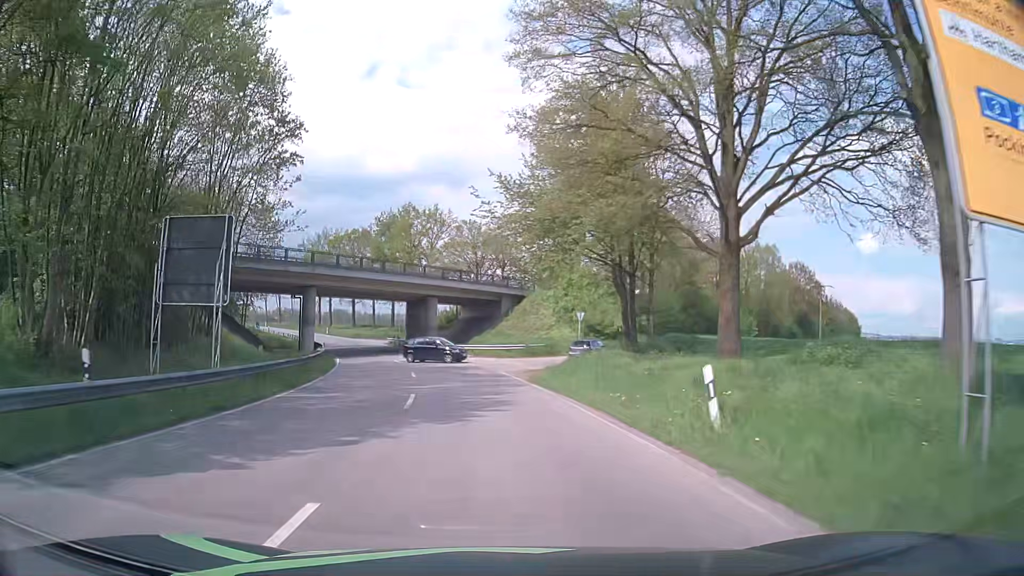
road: tertiary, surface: asphalt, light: Day
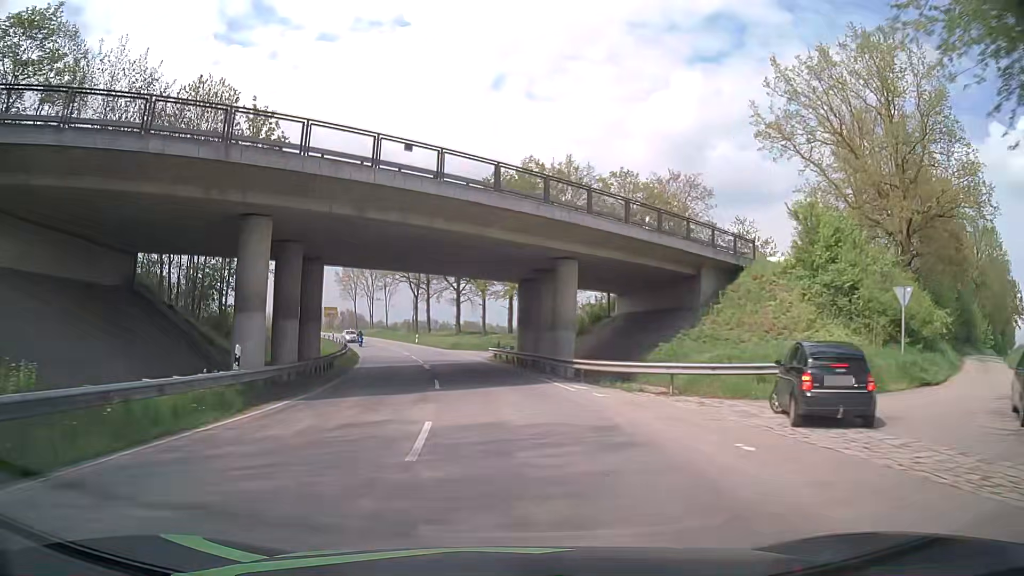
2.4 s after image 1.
(-3.2, +31.9) m; -11°
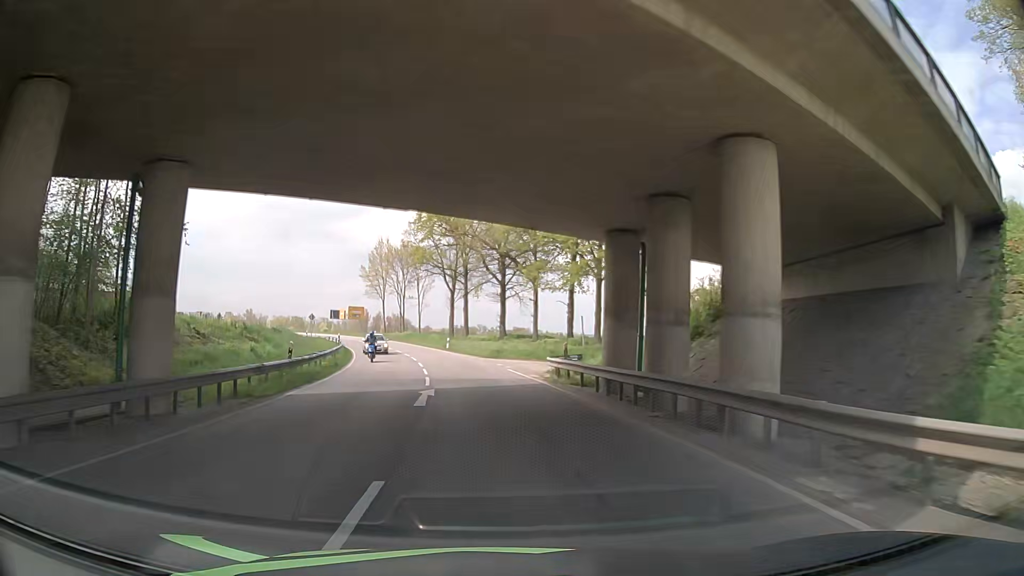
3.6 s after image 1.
(-0.7, +17.8) m; -4°
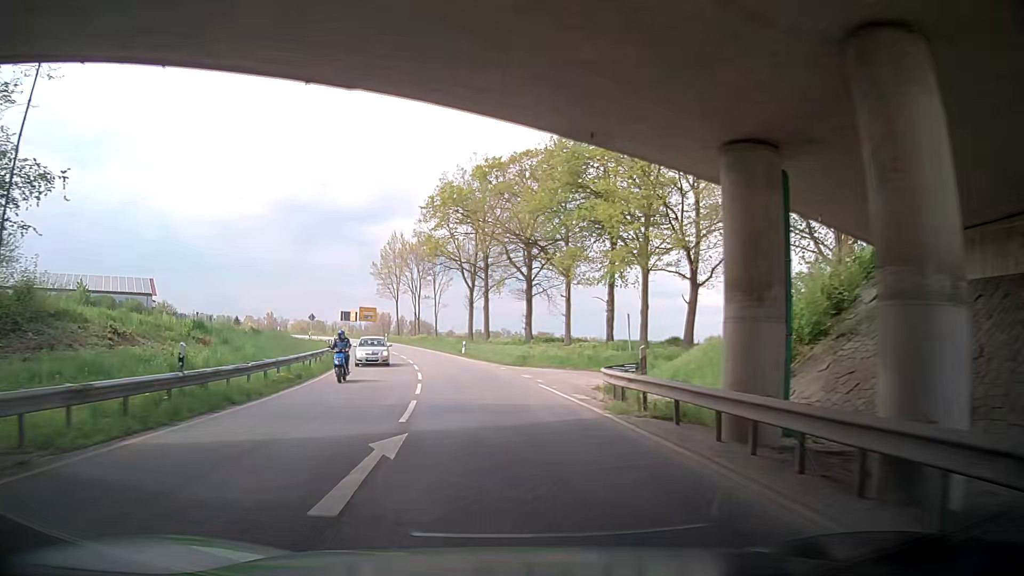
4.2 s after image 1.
(-0.1, +9.4) m; -1°
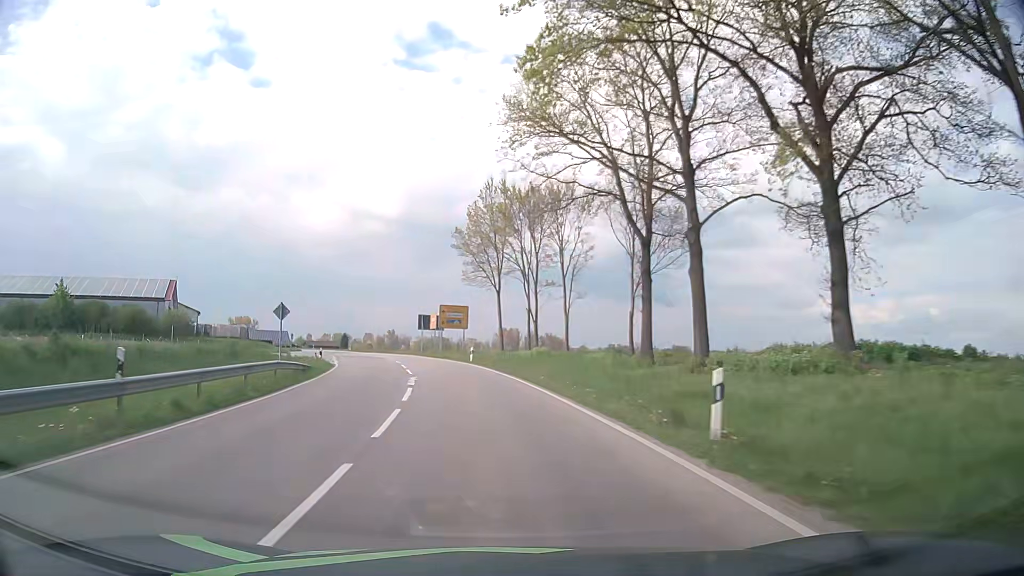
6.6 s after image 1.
(-4.4, +39.5) m; -12°
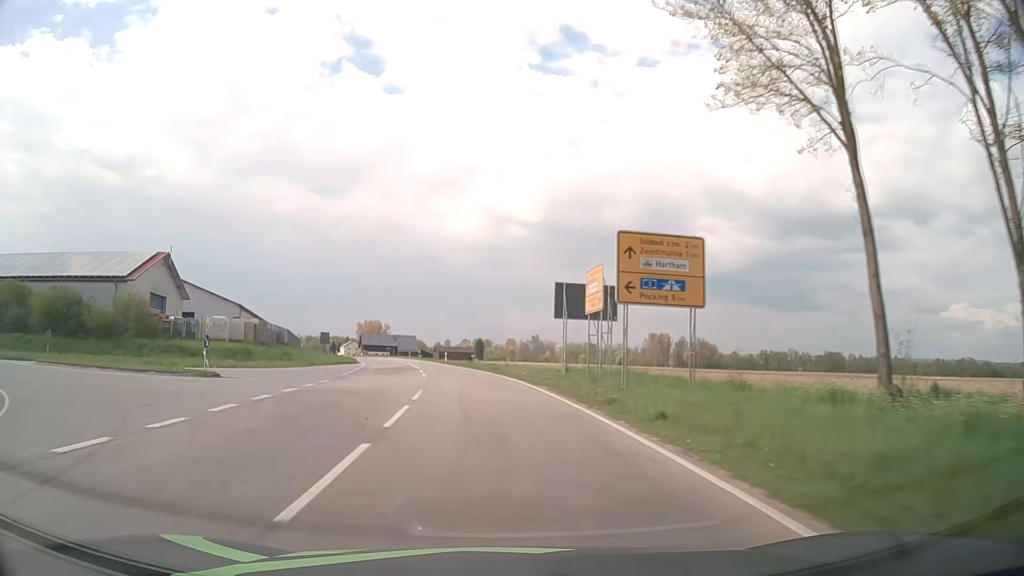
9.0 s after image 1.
(-4.8, +42.3) m; -12°
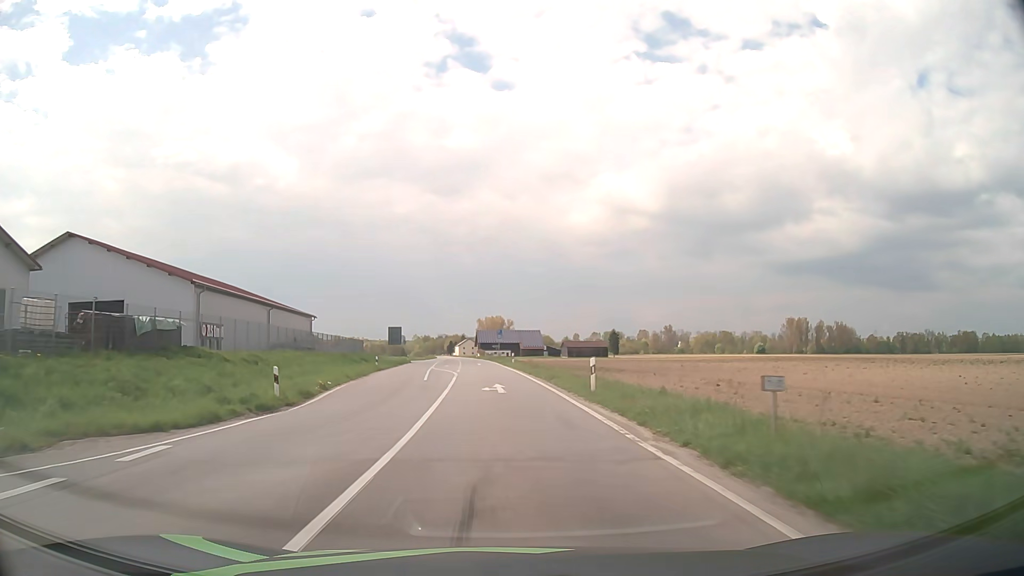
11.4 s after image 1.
(-4.5, +45.4) m; -11°
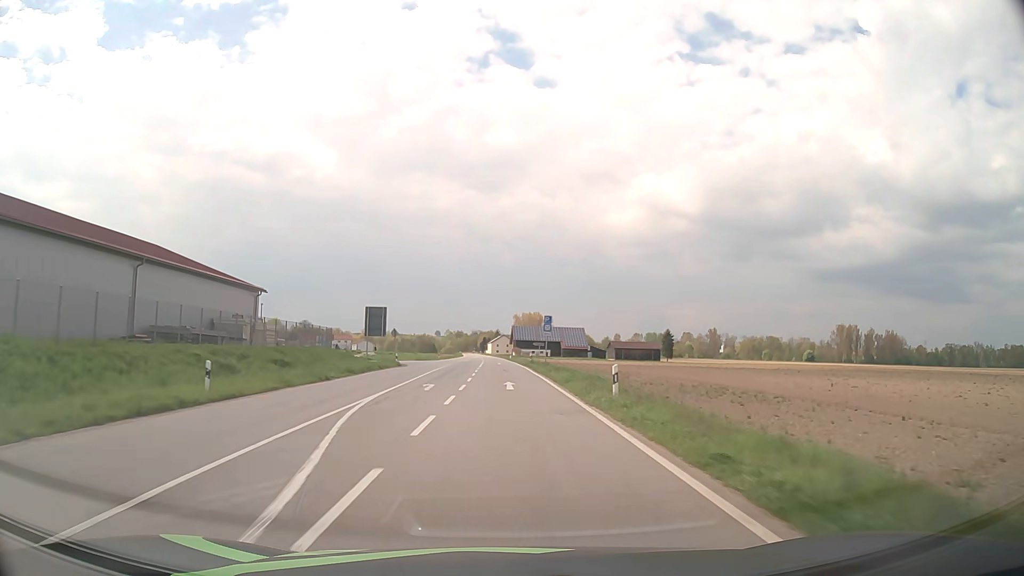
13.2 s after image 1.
(-1.3, +35.9) m; -3°
(0, +10) (0, +20) (0, +30) (0, +40) (-1, +50) (-1, +60) (-1, +70) (-1, +80) (-2, +90) (-2, +100) m
